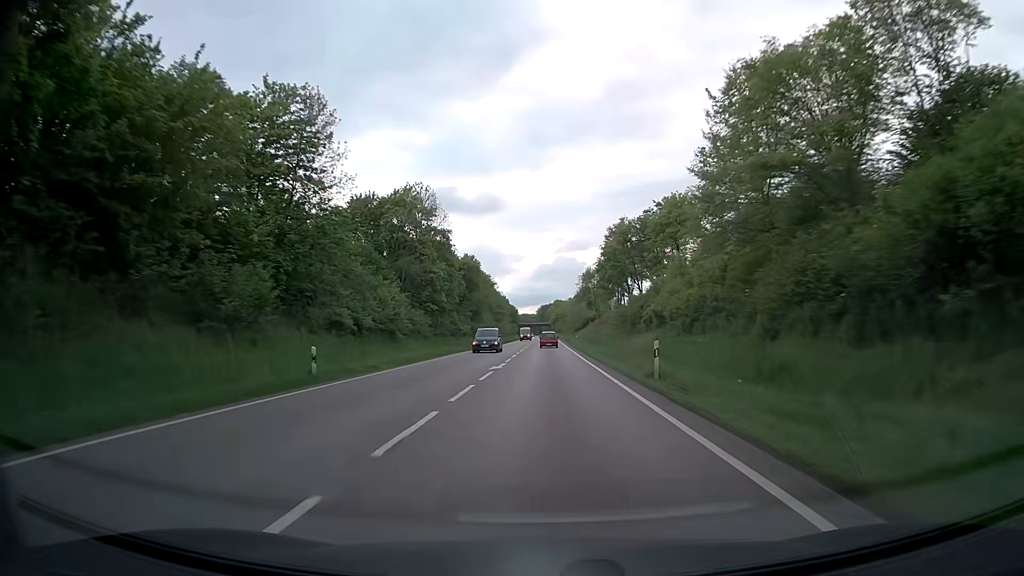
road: trunk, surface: asphalt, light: Day
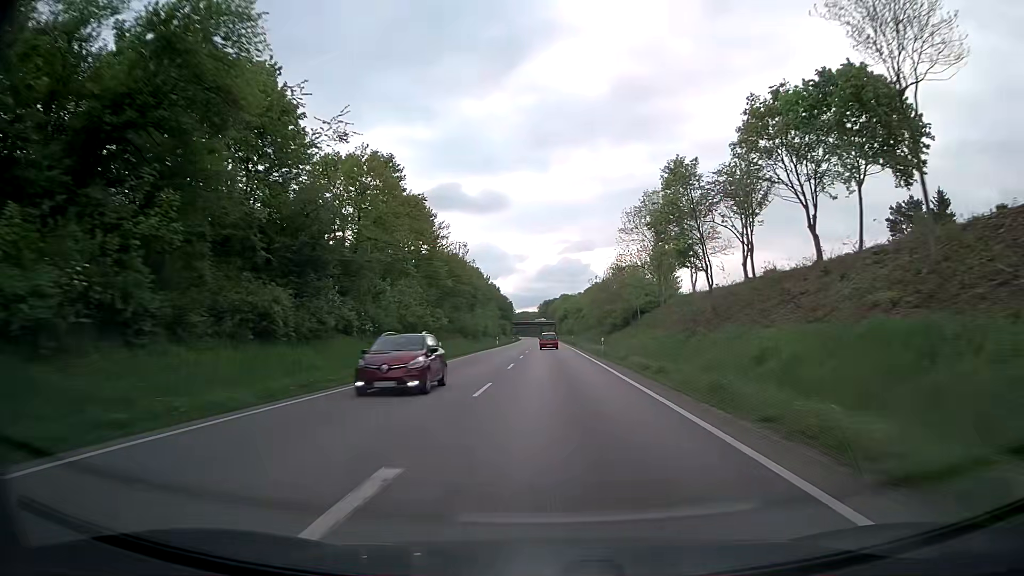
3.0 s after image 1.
(-0.2, +77.6) m; -1°
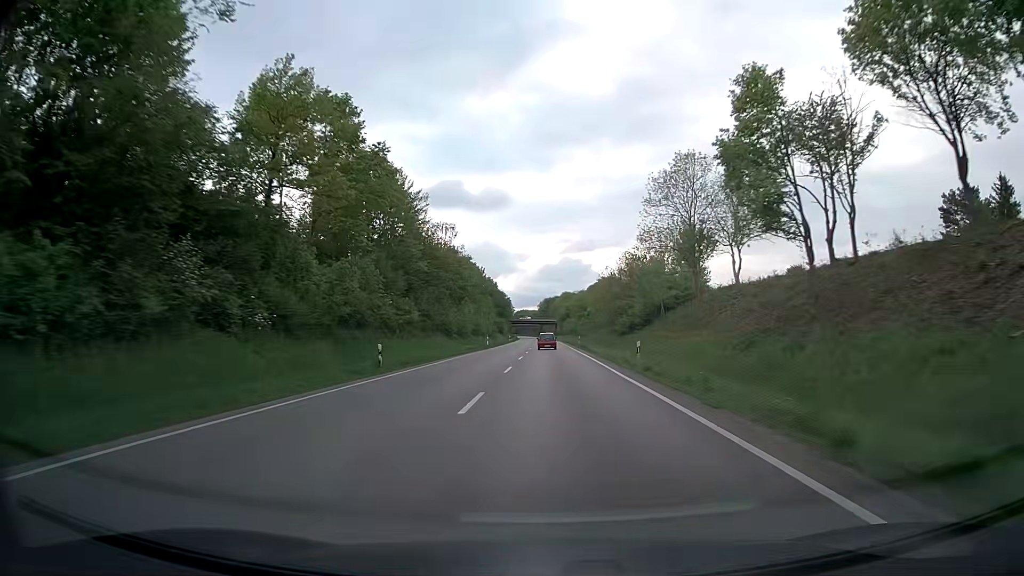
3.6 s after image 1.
(0.0, +15.4) m; 0°
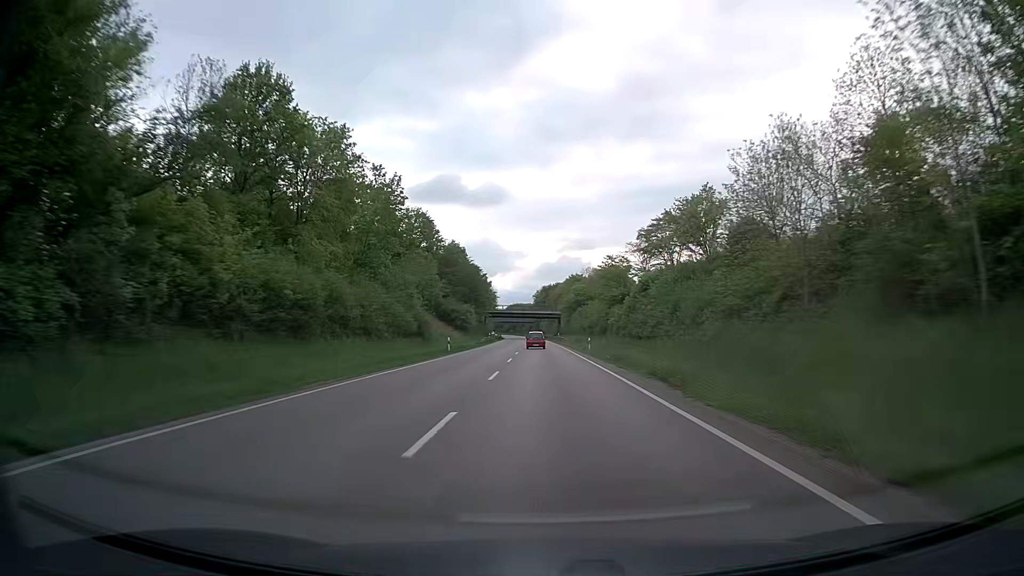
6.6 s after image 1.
(+0.7, +76.3) m; 0°
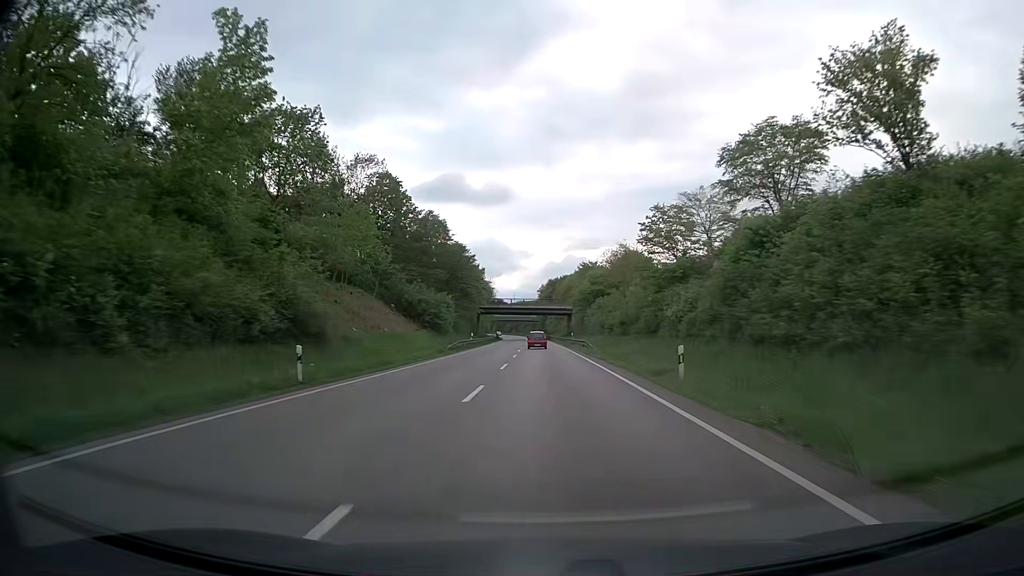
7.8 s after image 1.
(-0.1, +30.3) m; 0°
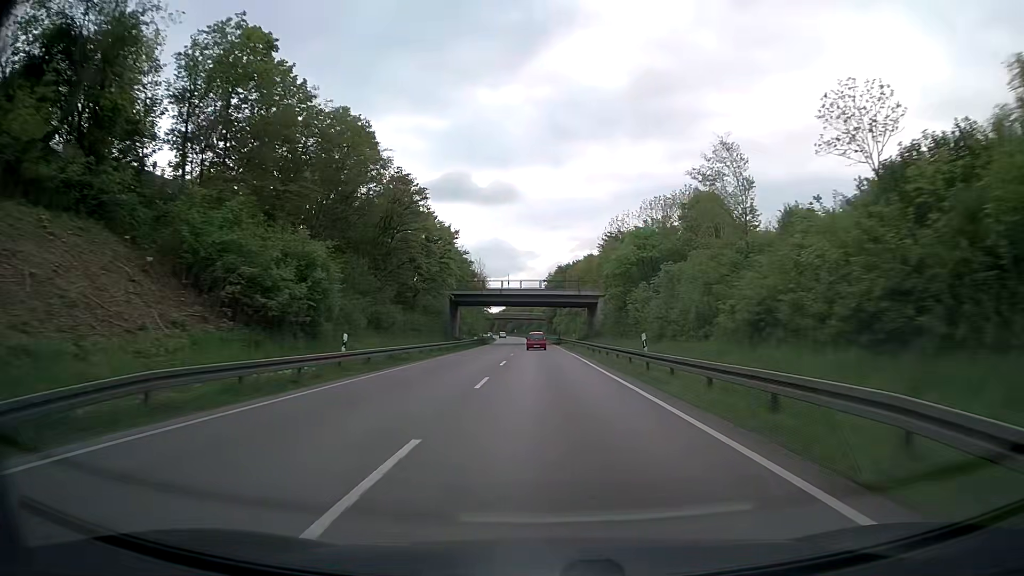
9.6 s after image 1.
(-0.2, +44.8) m; 0°
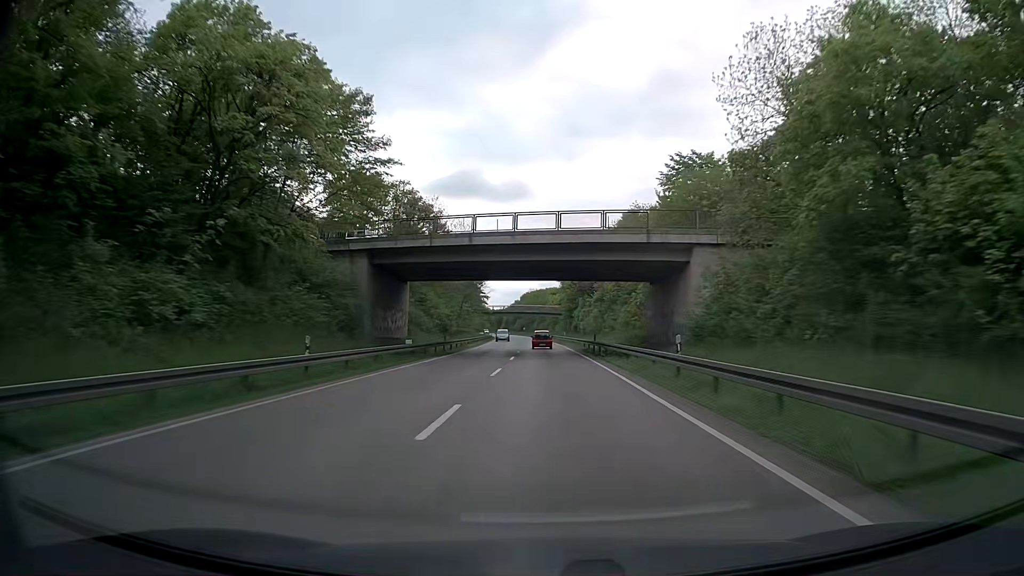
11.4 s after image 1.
(-0.4, +44.0) m; -1°
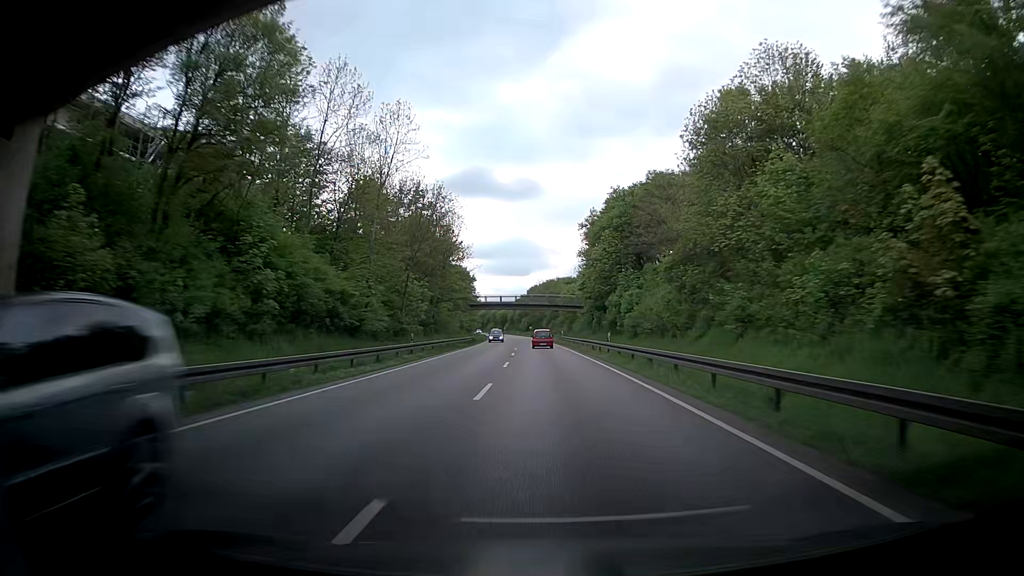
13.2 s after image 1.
(-0.3, +43.2) m; -1°
(0, +10) (0, +20) (0, +30) (0, +40) (0, +50) (-1, +60) (-1, +70) (-1, +80) (-2, +90) (-2, +100) m
